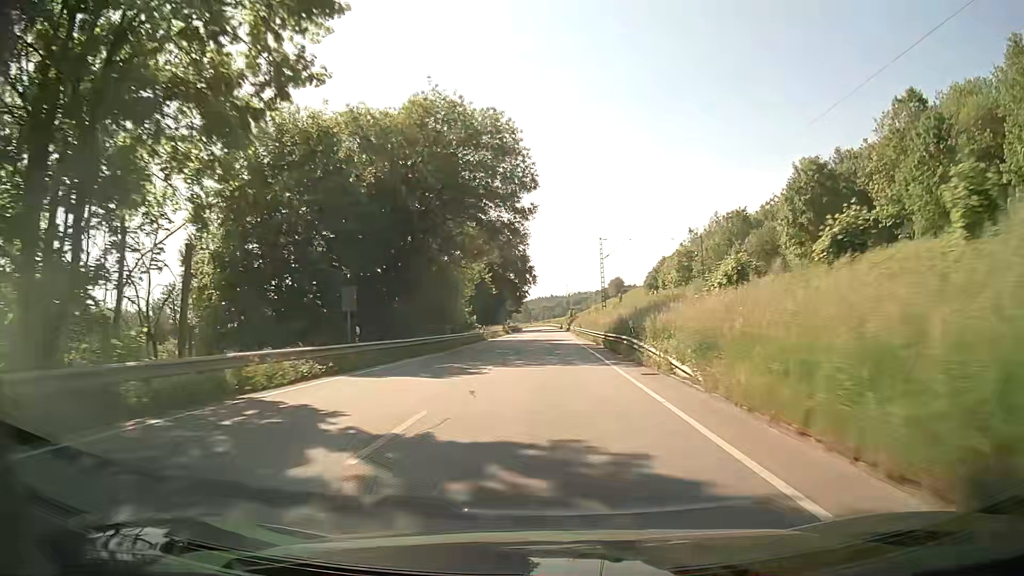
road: primary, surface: asphalt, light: Day
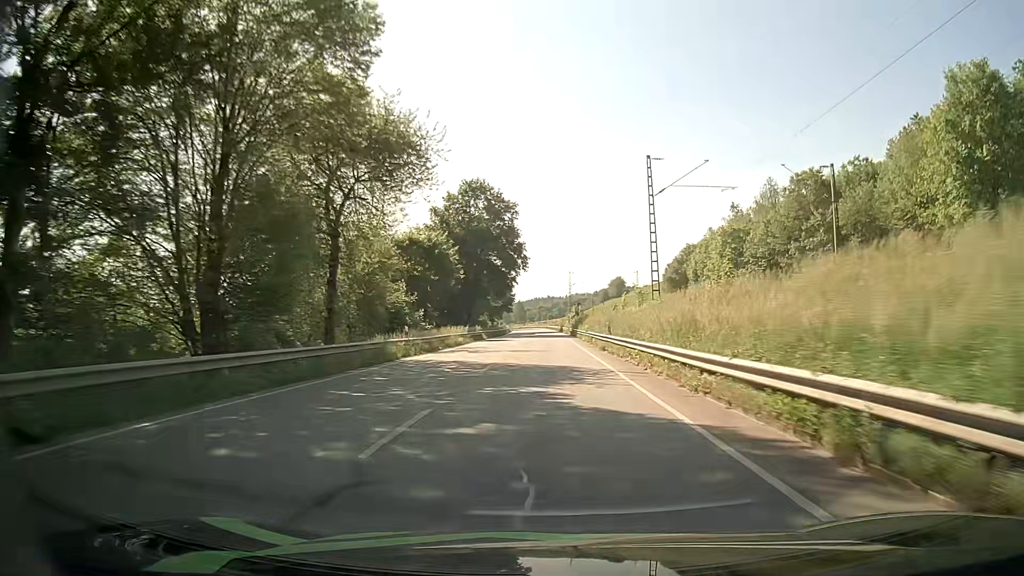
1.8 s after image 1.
(+0.1, +36.5) m; +1°
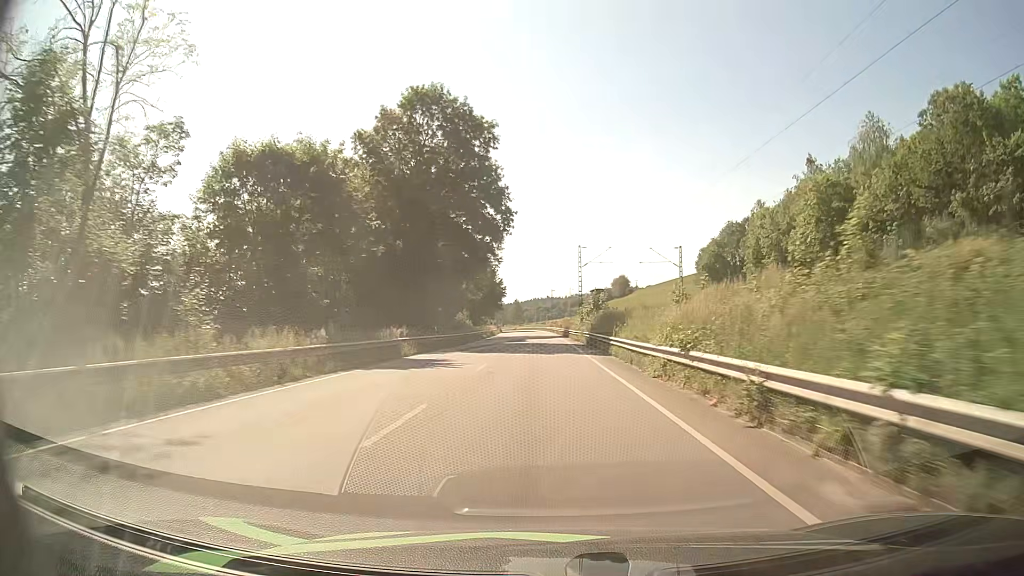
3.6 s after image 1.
(-0.1, +36.3) m; 0°
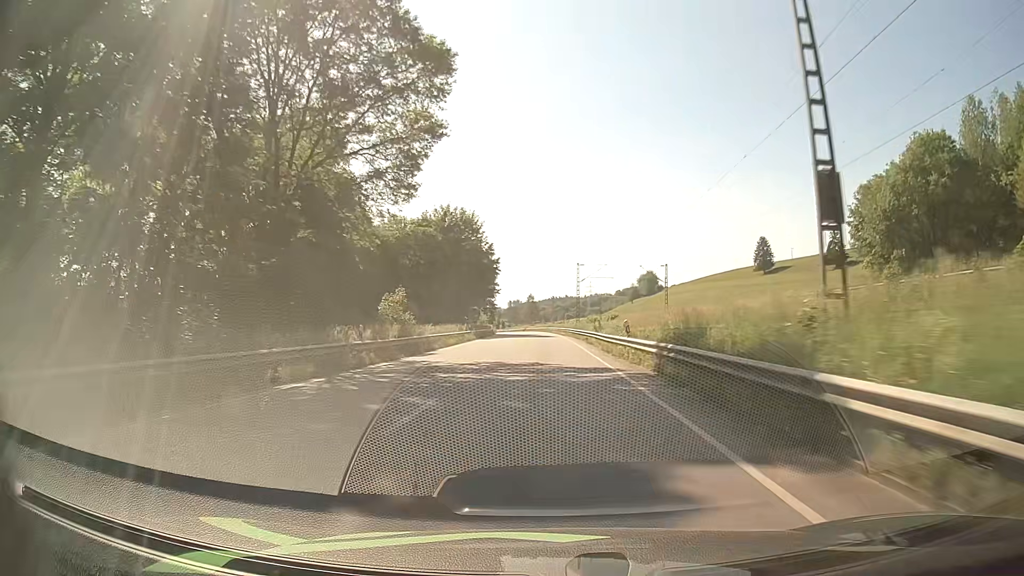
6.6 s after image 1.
(-0.4, +60.7) m; -1°
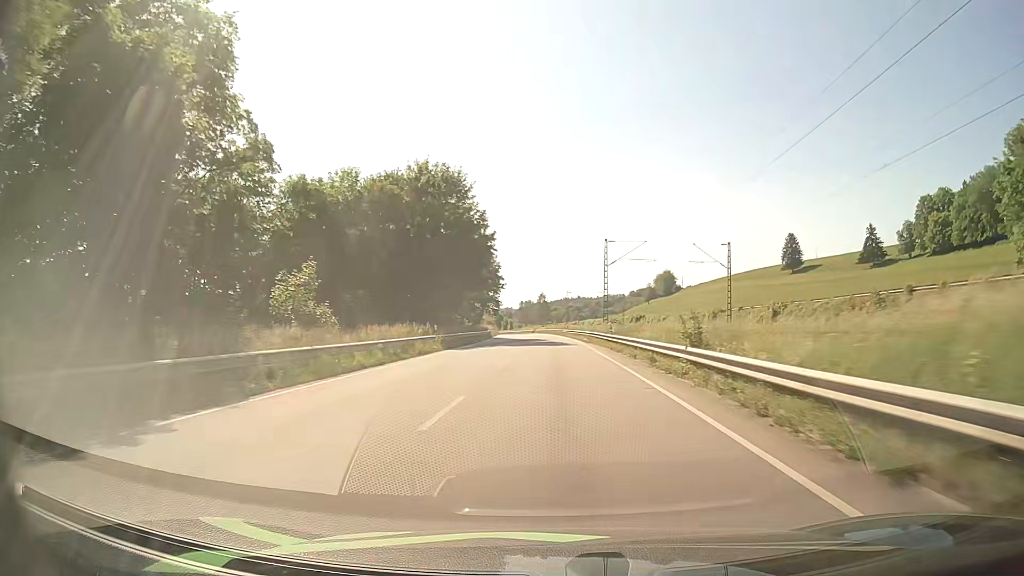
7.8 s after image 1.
(-0.2, +24.2) m; -1°
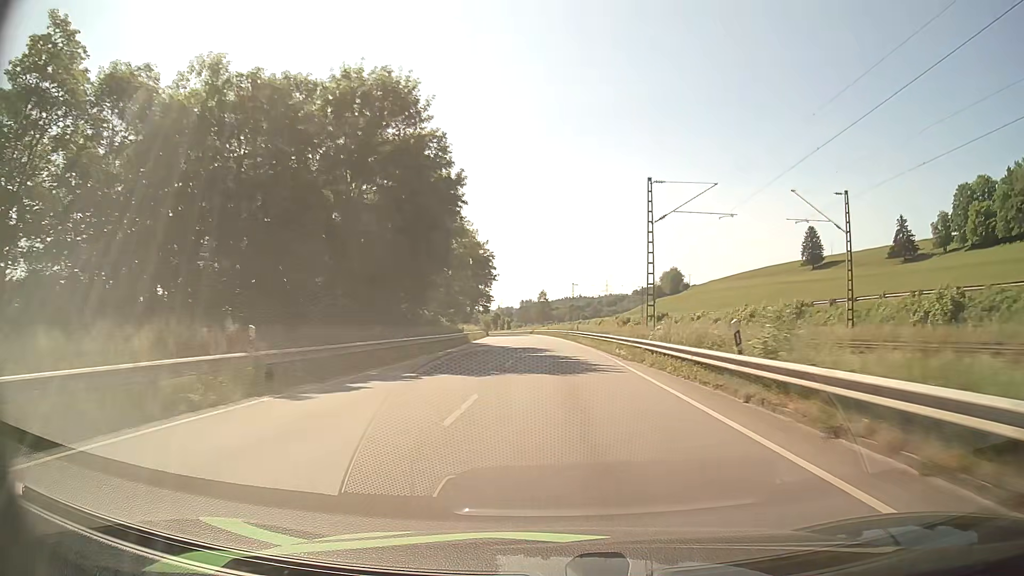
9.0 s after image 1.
(0.0, +24.2) m; 0°
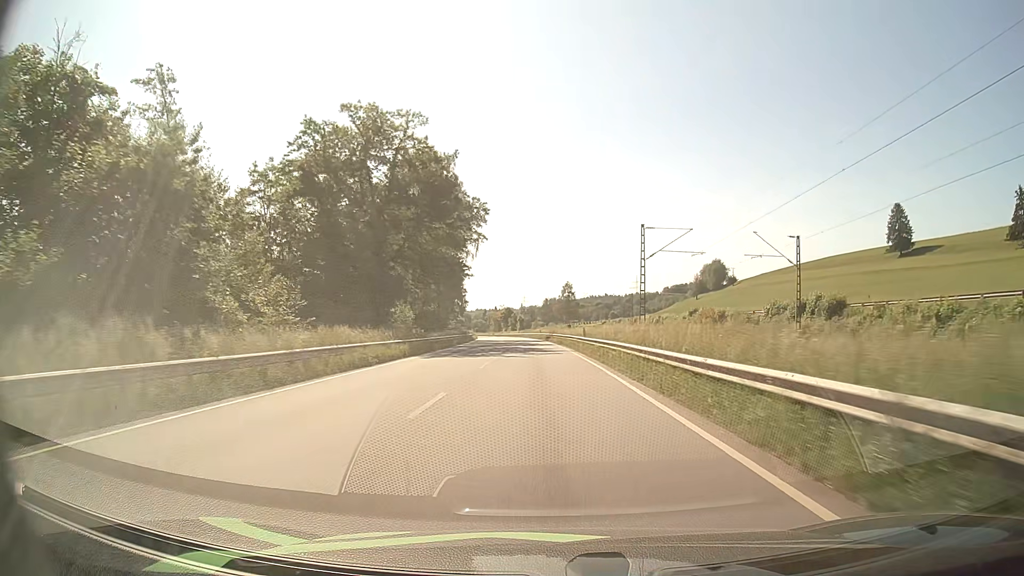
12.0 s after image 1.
(-0.8, +60.6) m; -2°
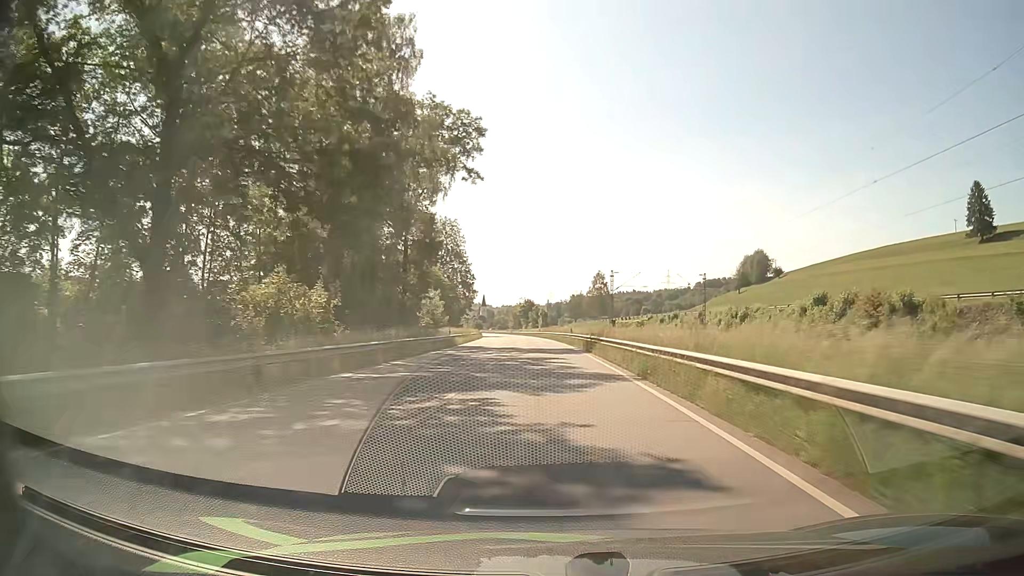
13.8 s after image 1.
(-0.8, +37.1) m; -2°
(0, +10) (0, +20) (0, +30) (-1, +40) (-1, +50) (-1, +60) (-2, +70) (-2, +80) (-3, +90) (-4, +100) m
